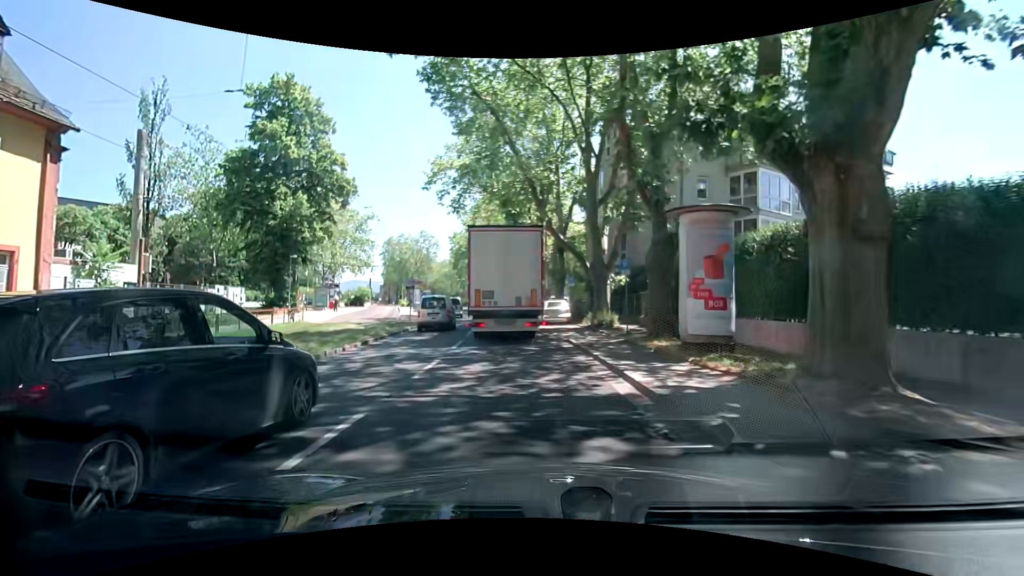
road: primary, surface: asphalt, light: Day
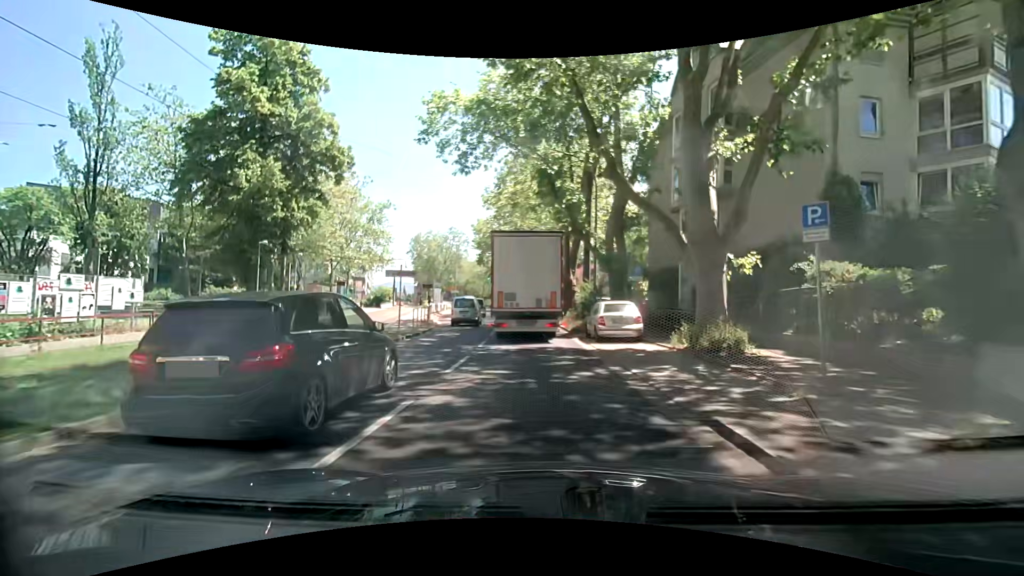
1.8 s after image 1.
(-0.5, +11.2) m; -4°
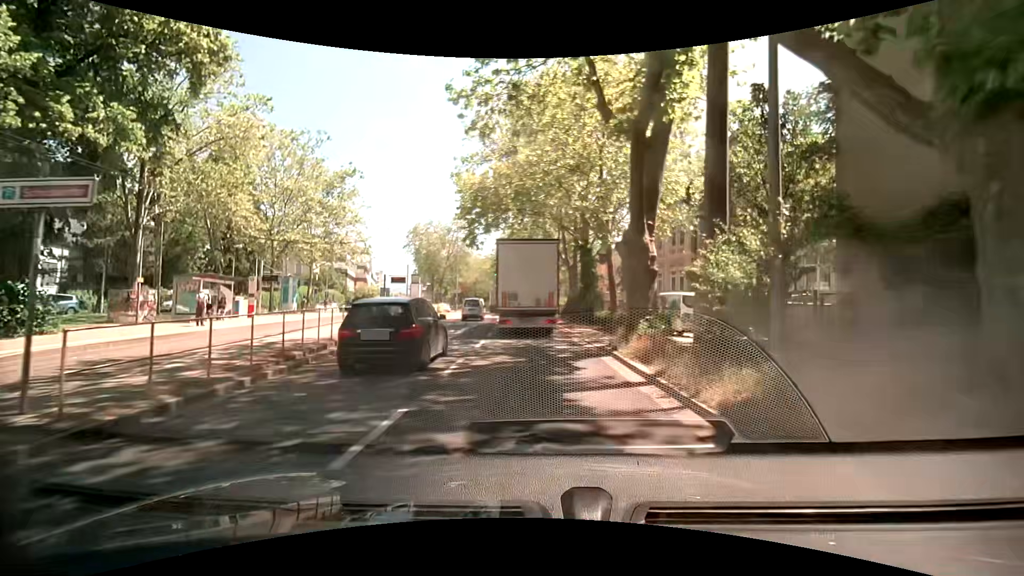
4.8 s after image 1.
(-0.4, +18.8) m; -1°
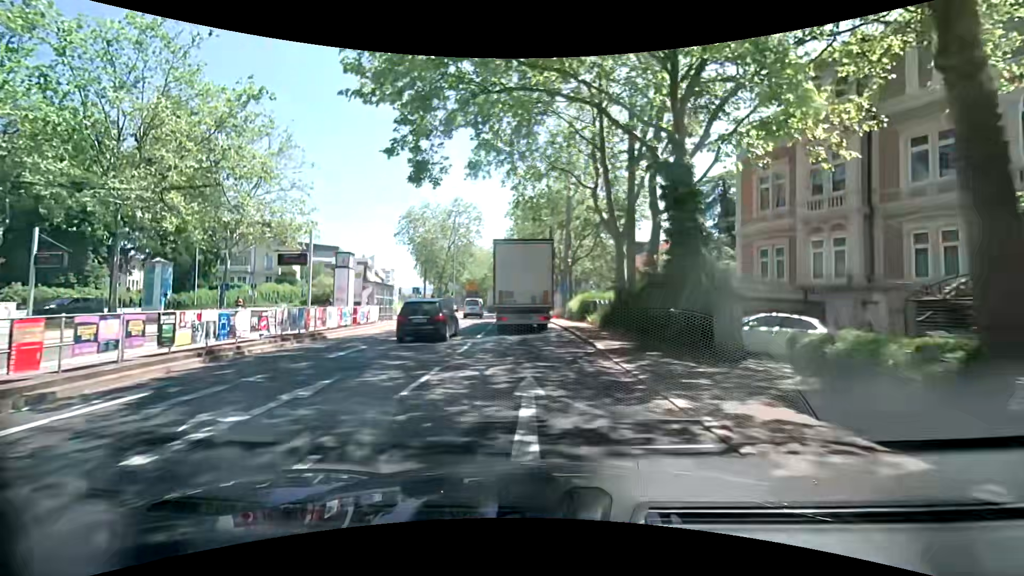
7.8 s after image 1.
(-0.8, +20.1) m; -3°
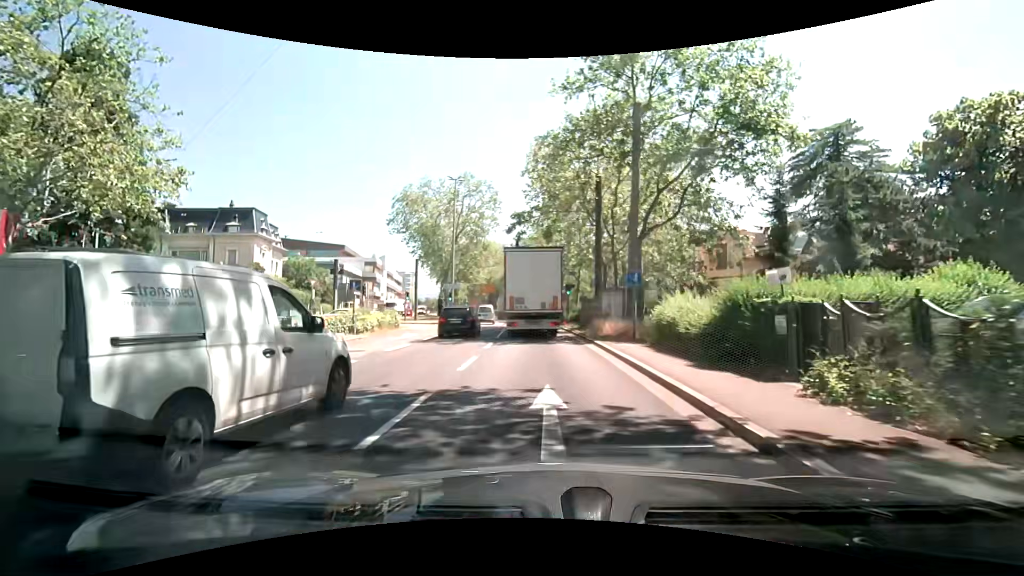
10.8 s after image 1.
(-0.8, +20.8) m; -3°
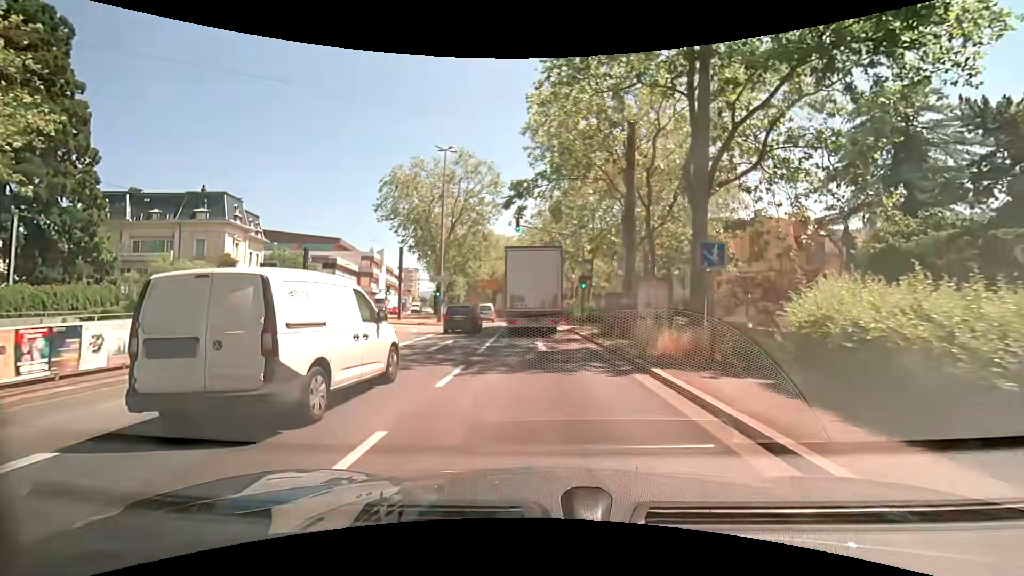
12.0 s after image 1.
(-0.1, +8.6) m; -2°
(0, +10) (0, +20) (0, +30) (-1, +40) (-2, +50) (-2, +60) (-3, +70) (-4, +80) (-6, +90) (-8, +100) m
